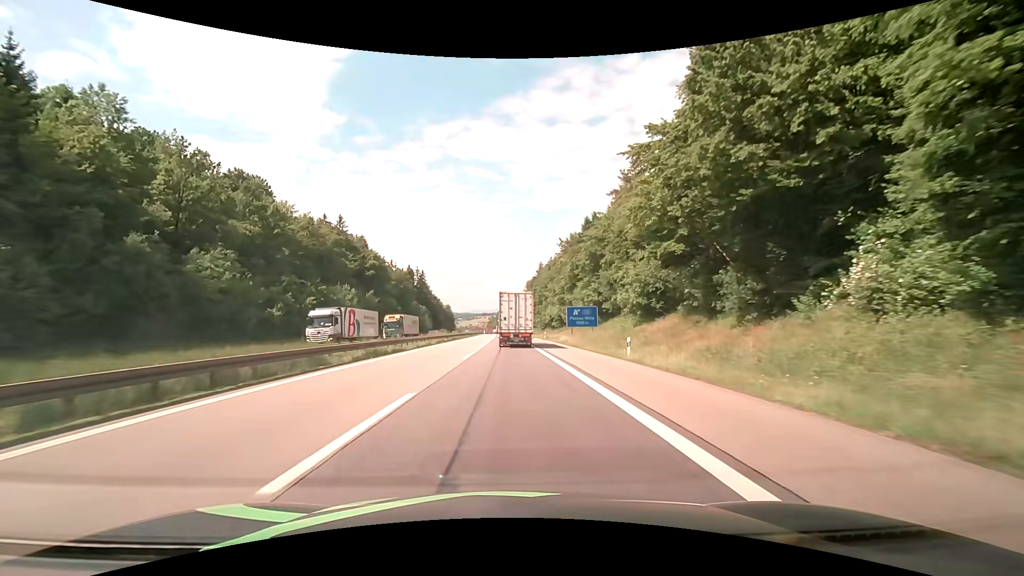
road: motorway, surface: asphalt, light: Day
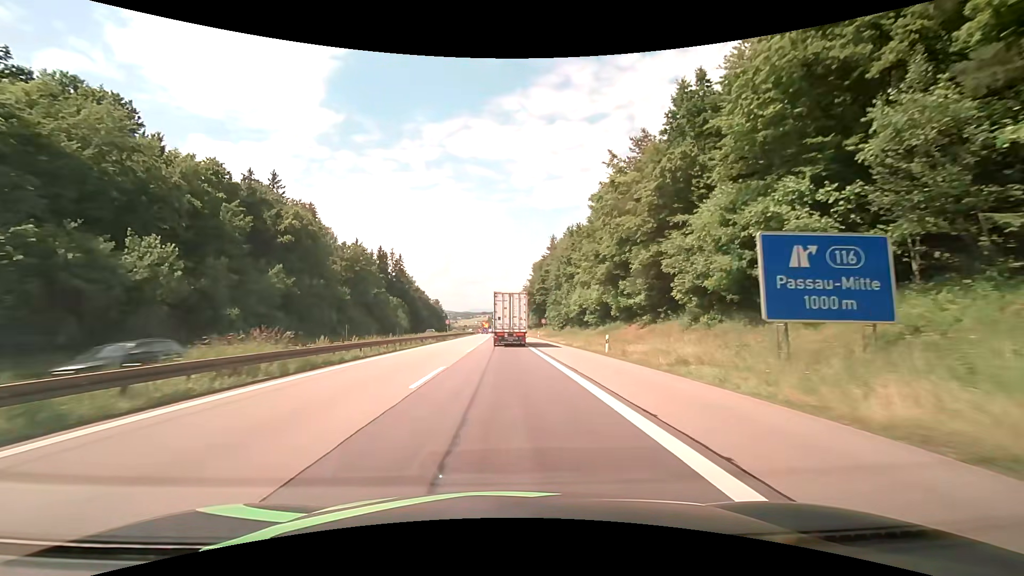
(0.0, +46.8) m; 0°
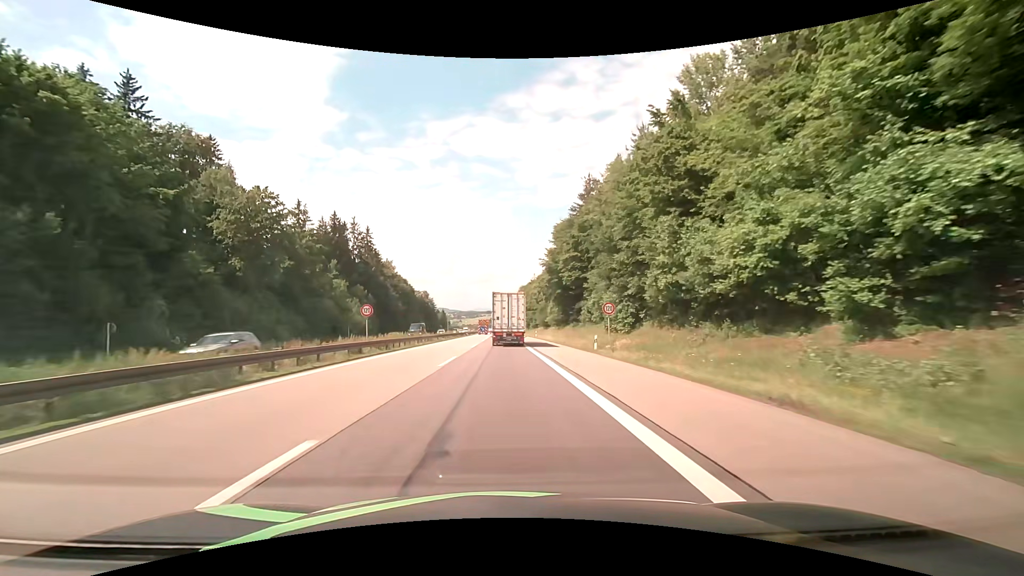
(-0.3, +47.7) m; 0°
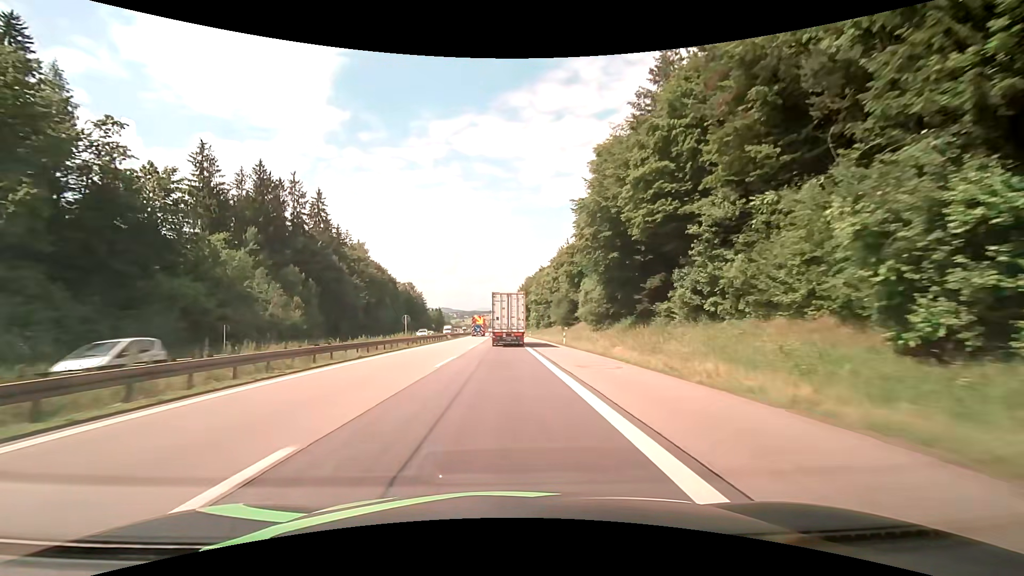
(-0.2, +36.3) m; 0°
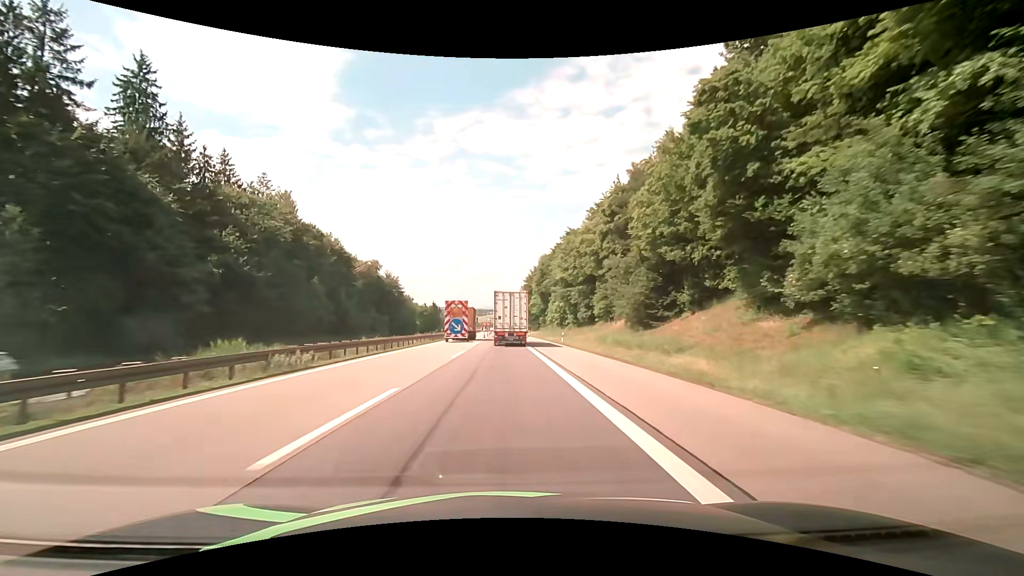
(-0.5, +48.4) m; -1°
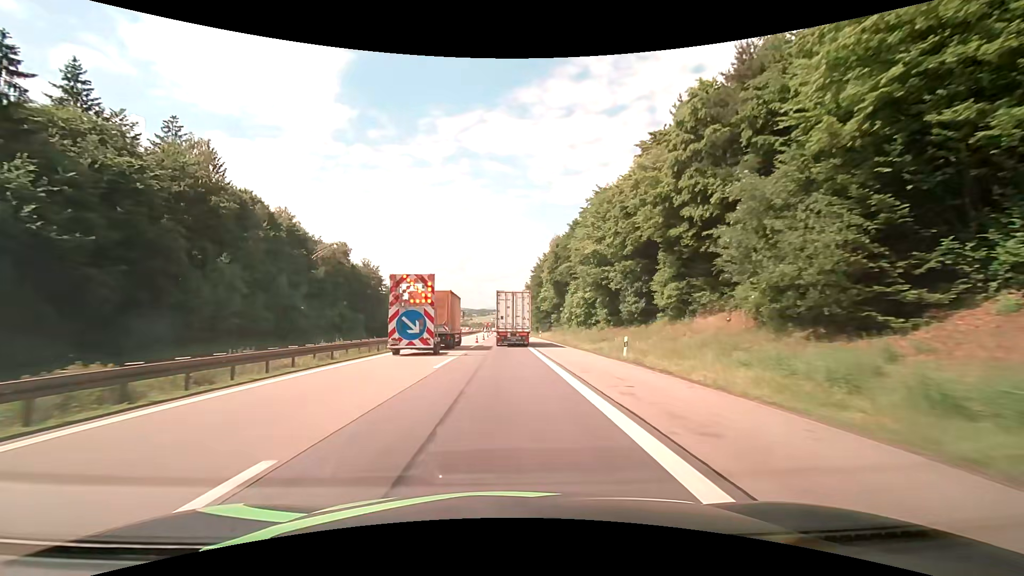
(-0.1, +24.0) m; 0°
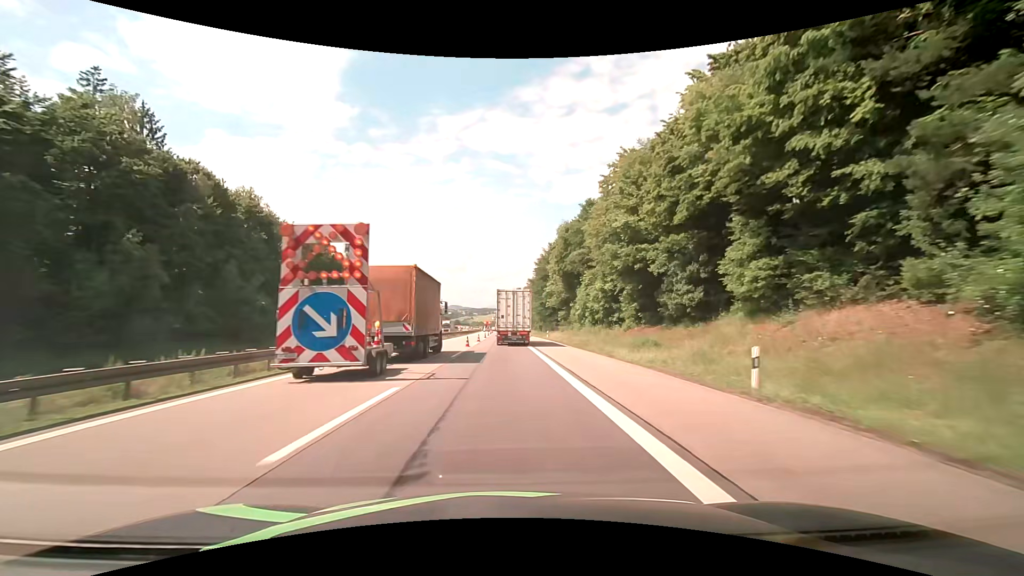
(0.0, +12.0) m; 0°
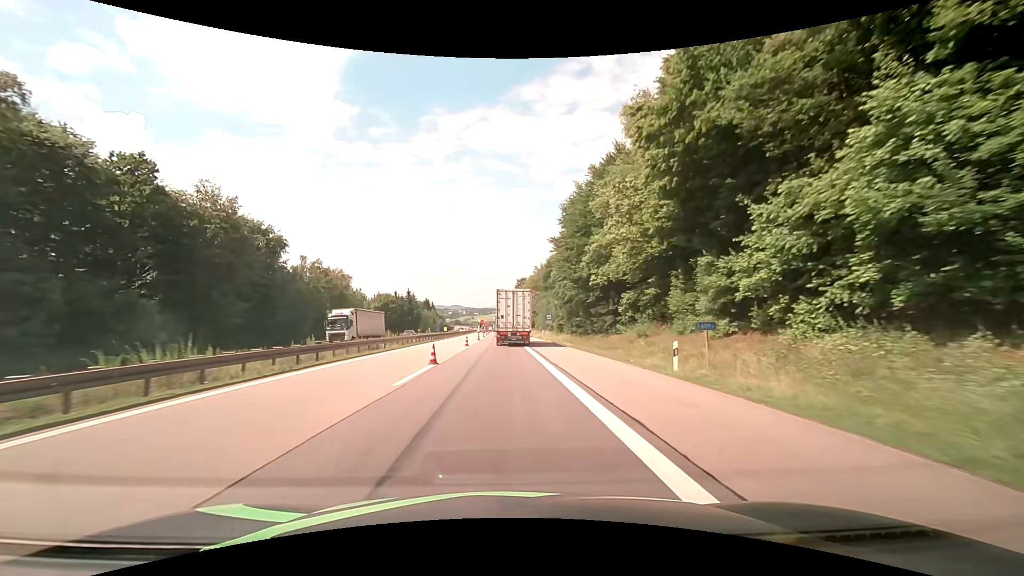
(-0.2, +47.3) m; 0°
(0, +10) (0, +20) (0, +30) (0, +40) (-1, +50) (-1, +60) (-1, +70) (-1, +80) (-1, +90) (-1, +100) m
